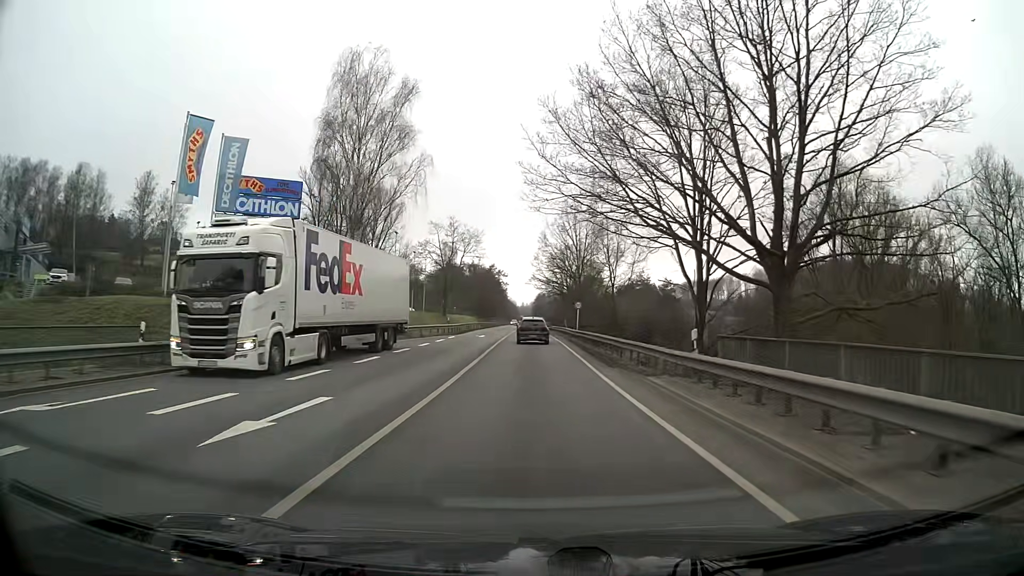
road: primary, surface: asphalt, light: Day
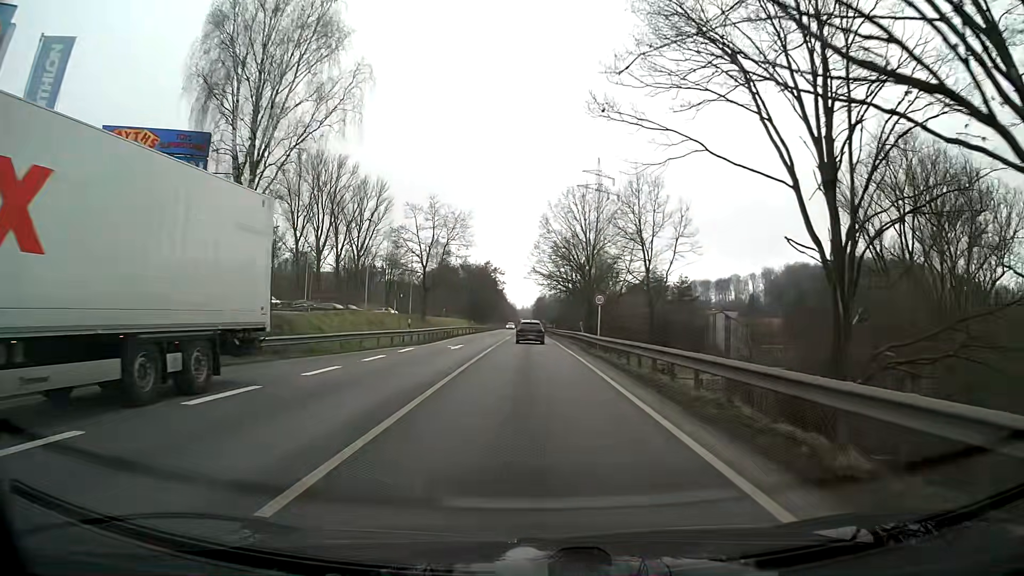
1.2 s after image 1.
(0.0, +16.8) m; 0°
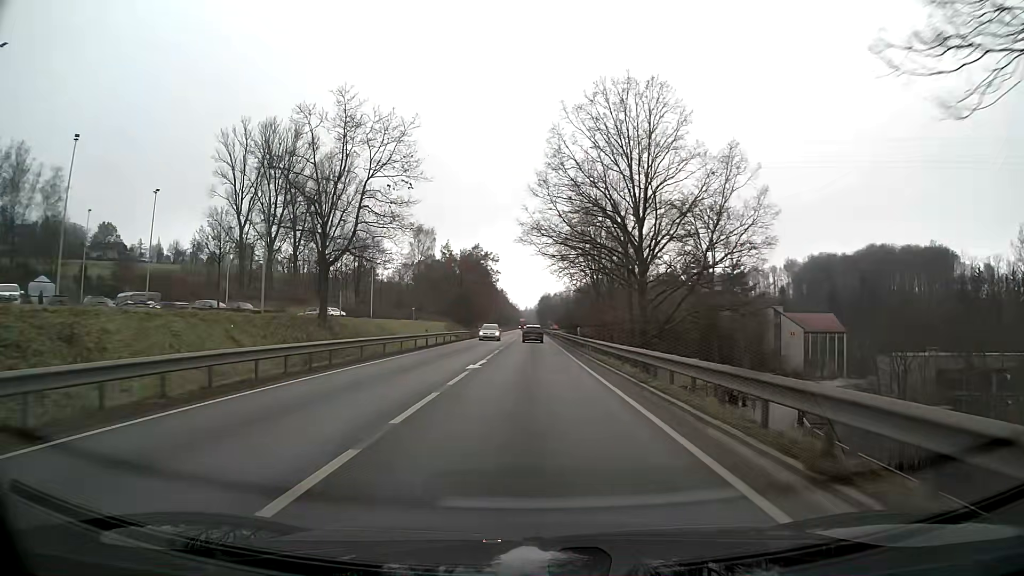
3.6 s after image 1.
(-0.1, +35.2) m; 0°
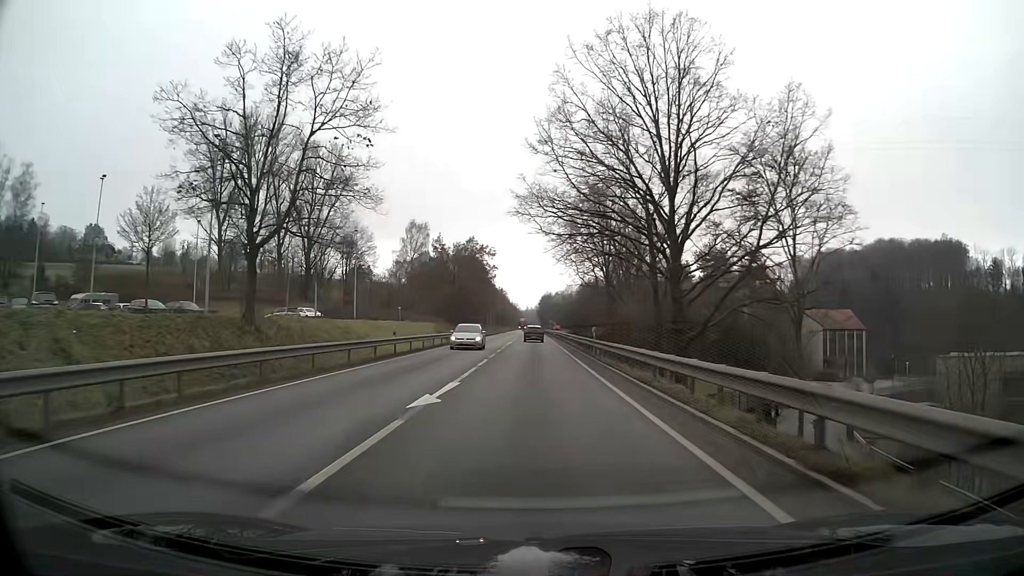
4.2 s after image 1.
(0.0, +9.9) m; 0°
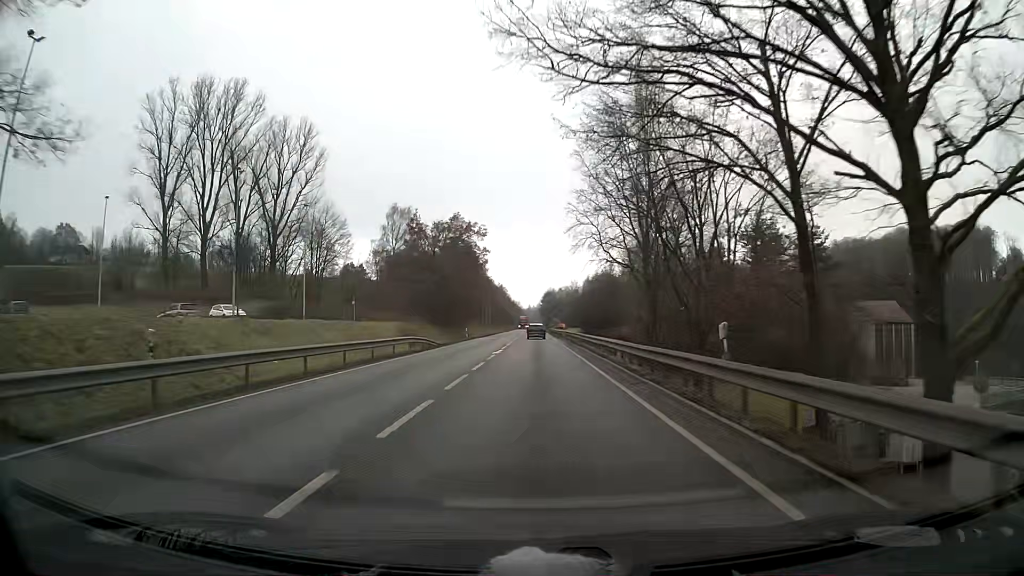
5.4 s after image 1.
(0.0, +21.4) m; 0°
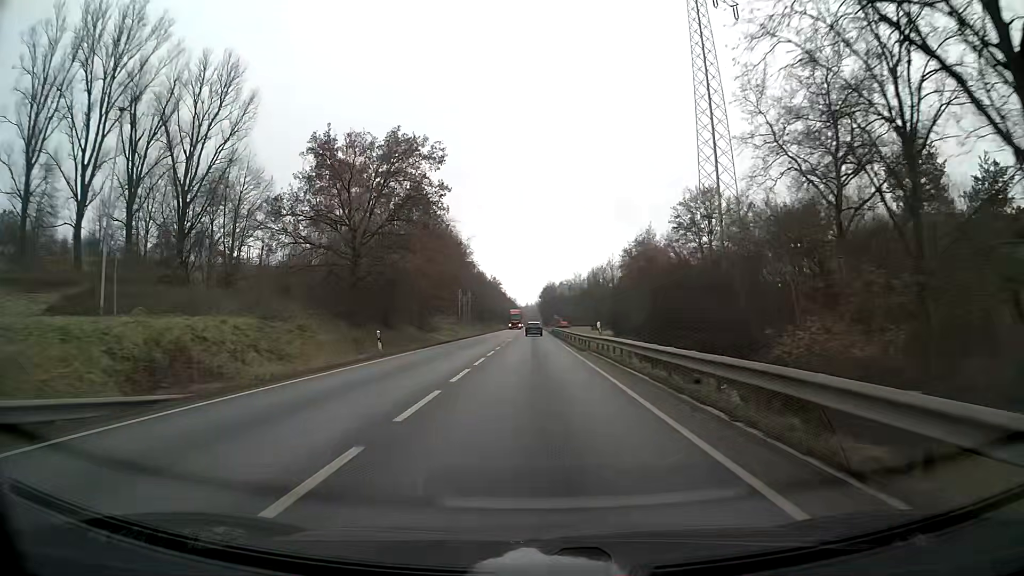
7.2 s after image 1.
(+0.1, +35.3) m; 0°
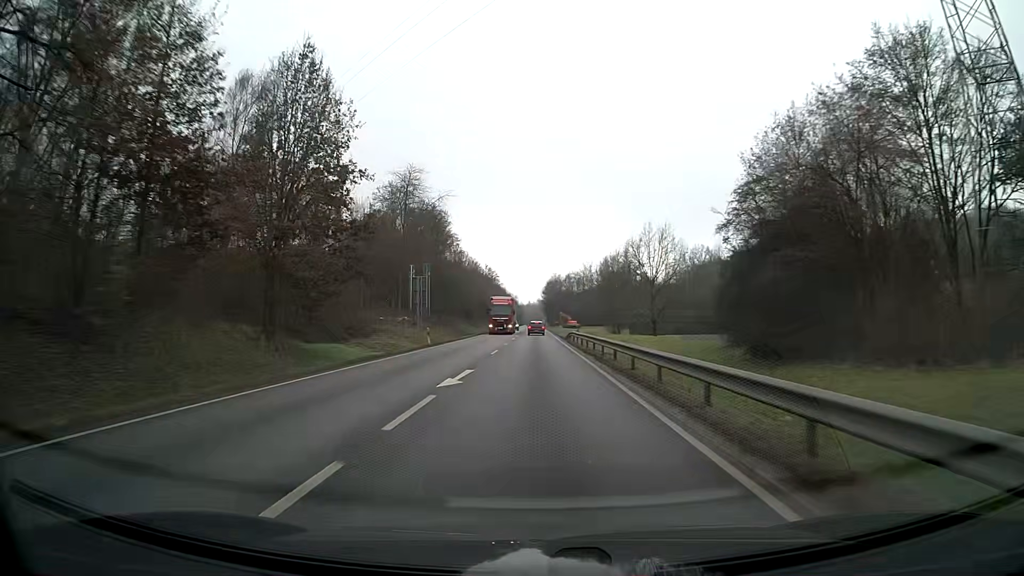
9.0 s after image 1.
(-0.1, +37.1) m; 0°
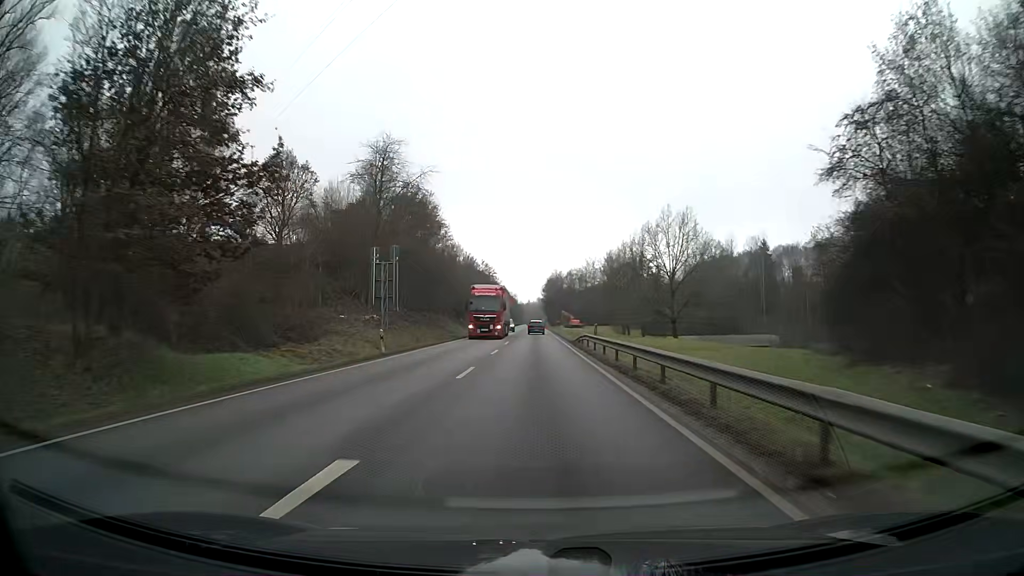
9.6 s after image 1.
(0.0, +12.4) m; 0°
